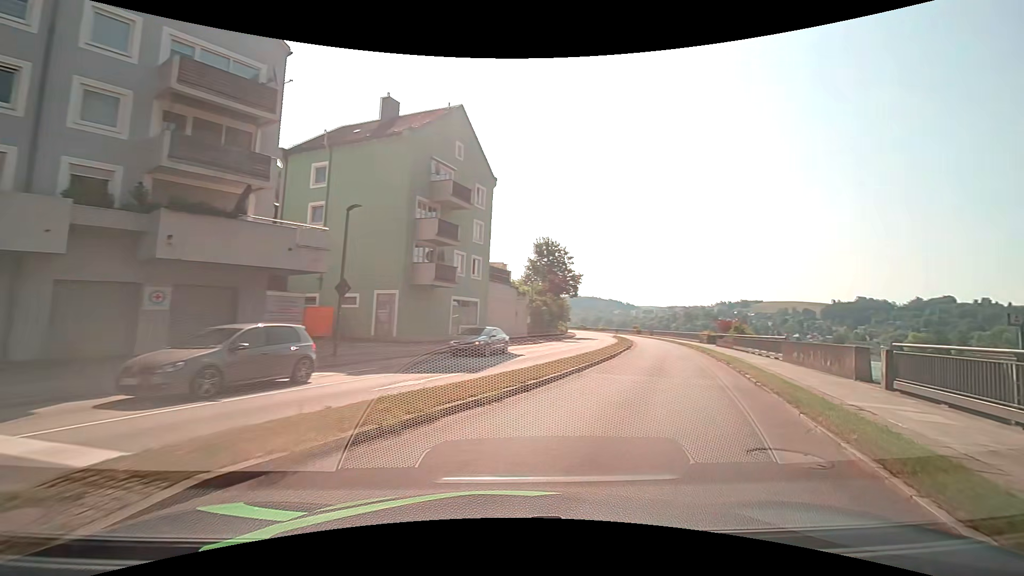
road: primary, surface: asphalt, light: Day
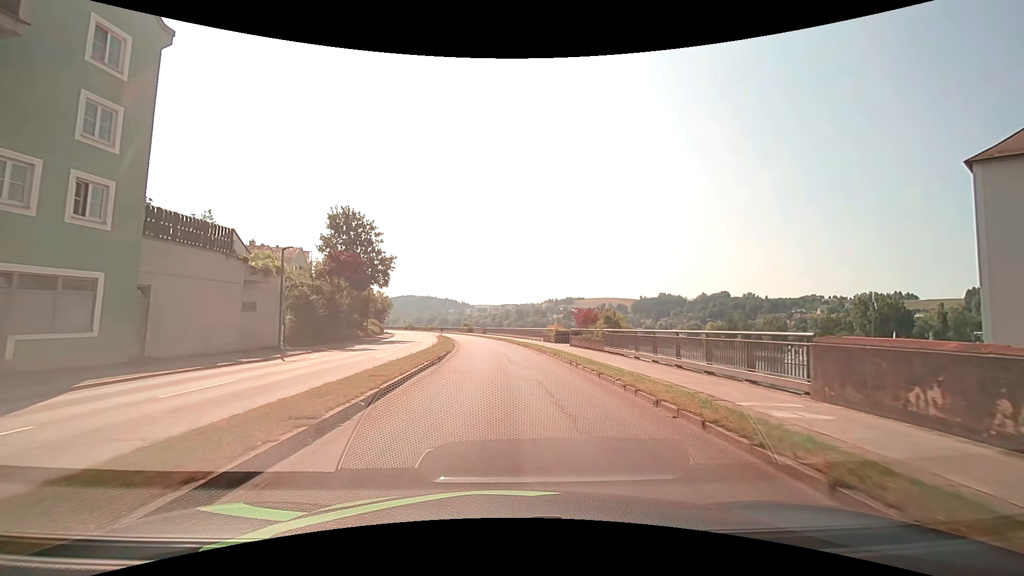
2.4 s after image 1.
(+5.0, +18.3) m; +19°
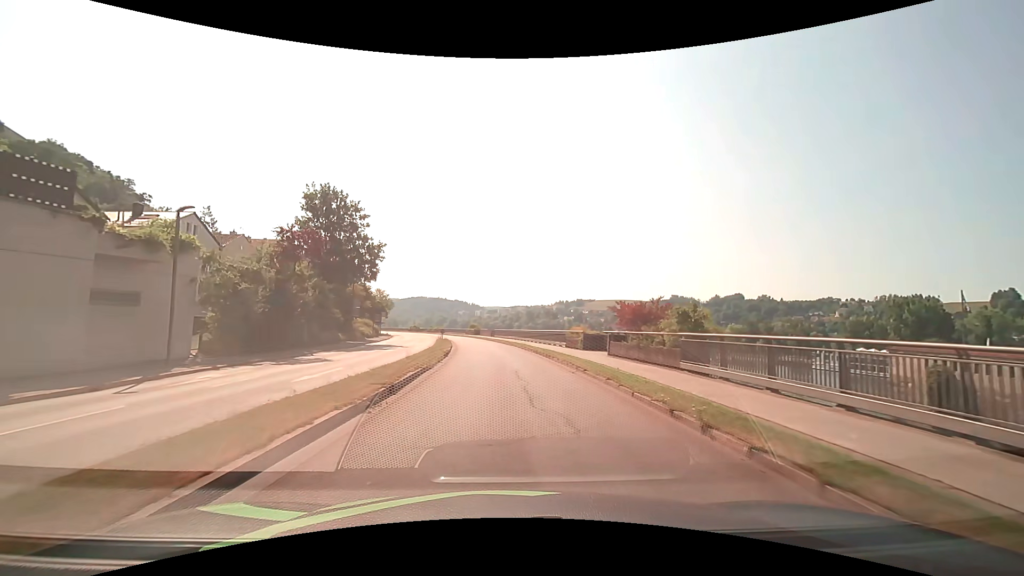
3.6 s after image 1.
(-0.1, +10.3) m; -1°
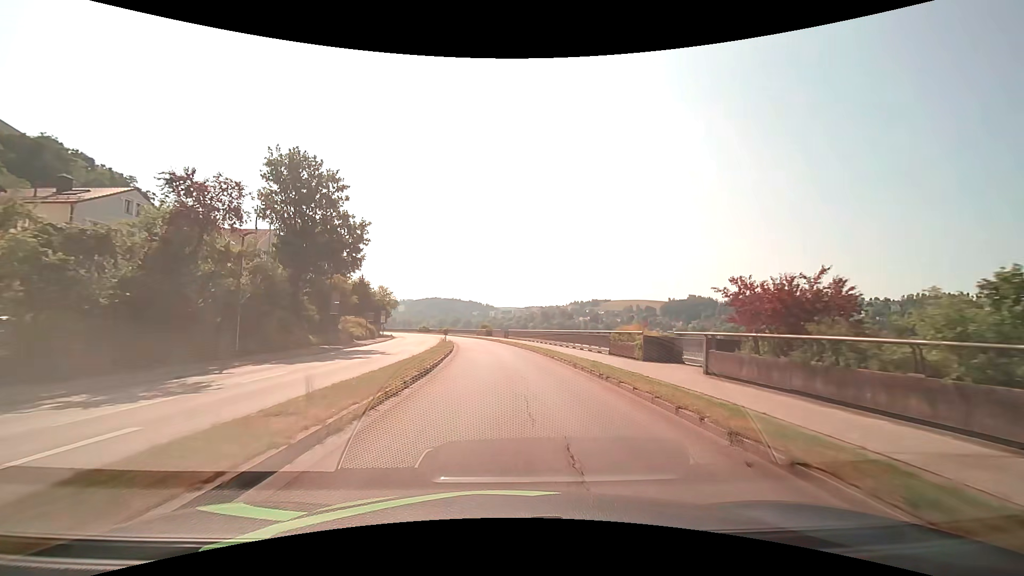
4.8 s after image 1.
(-0.2, +10.9) m; -2°
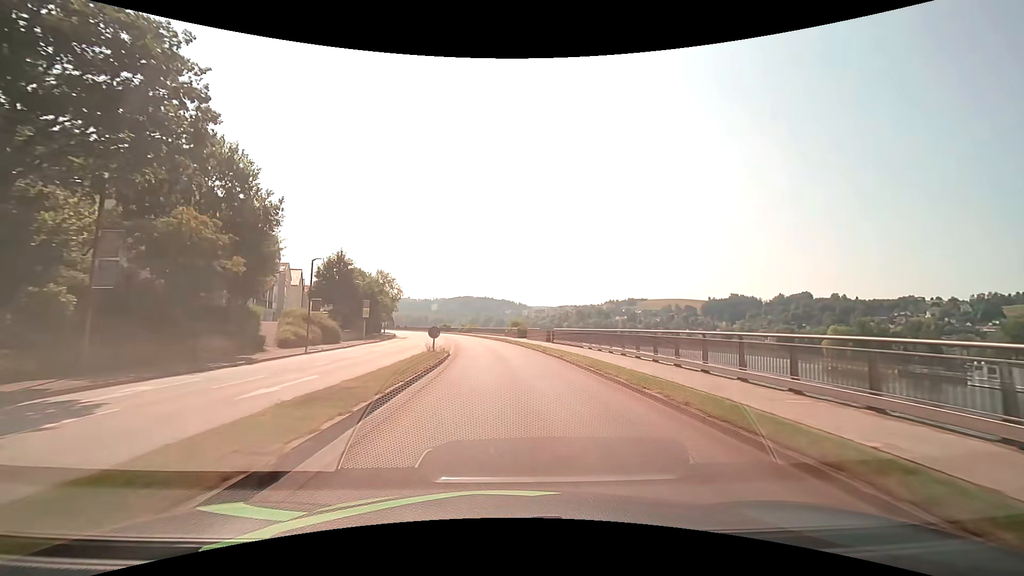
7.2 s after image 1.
(-0.7, +26.5) m; -3°
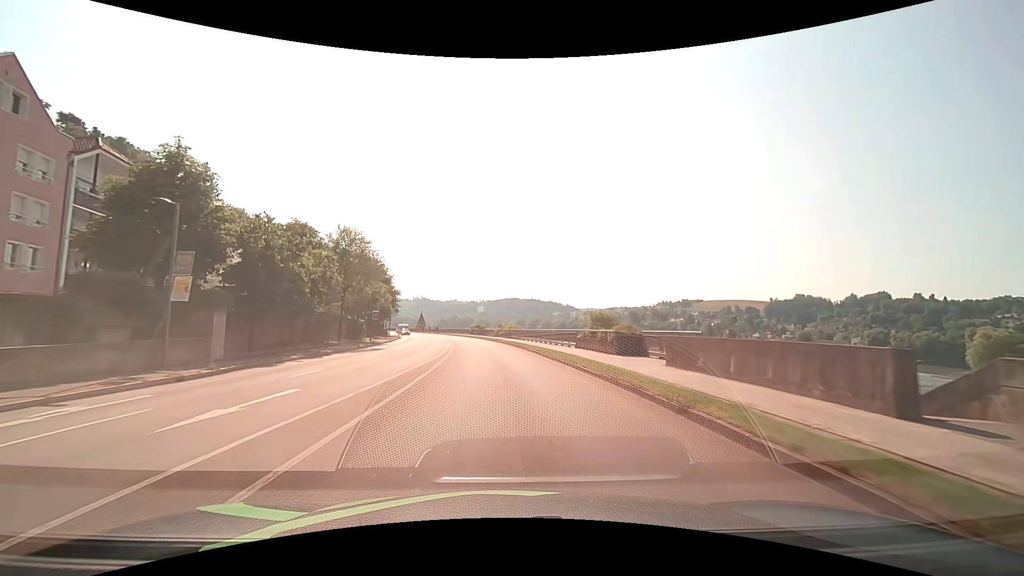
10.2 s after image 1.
(-1.6, +36.4) m; -5°
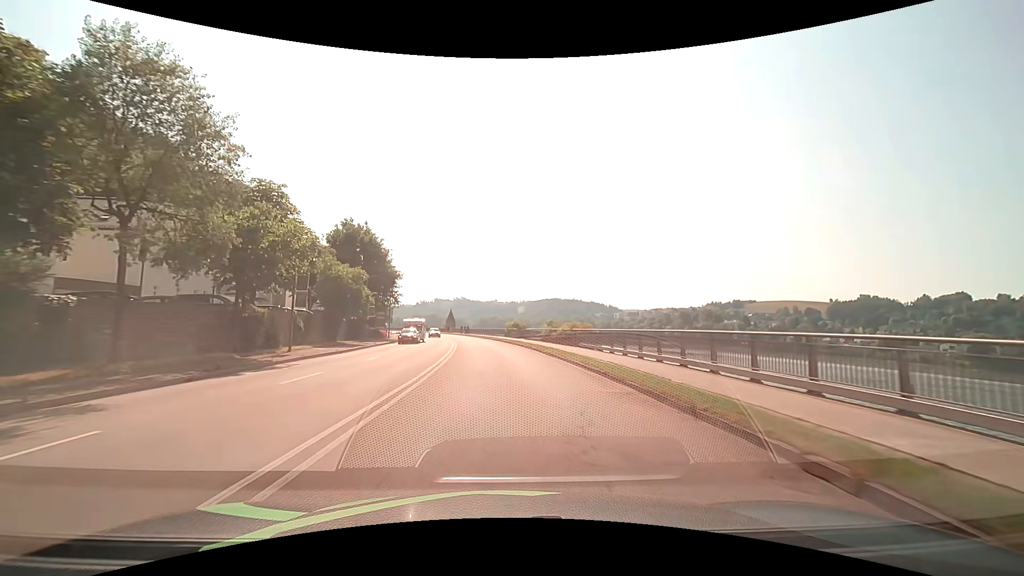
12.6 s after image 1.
(-1.4, +29.9) m; -5°
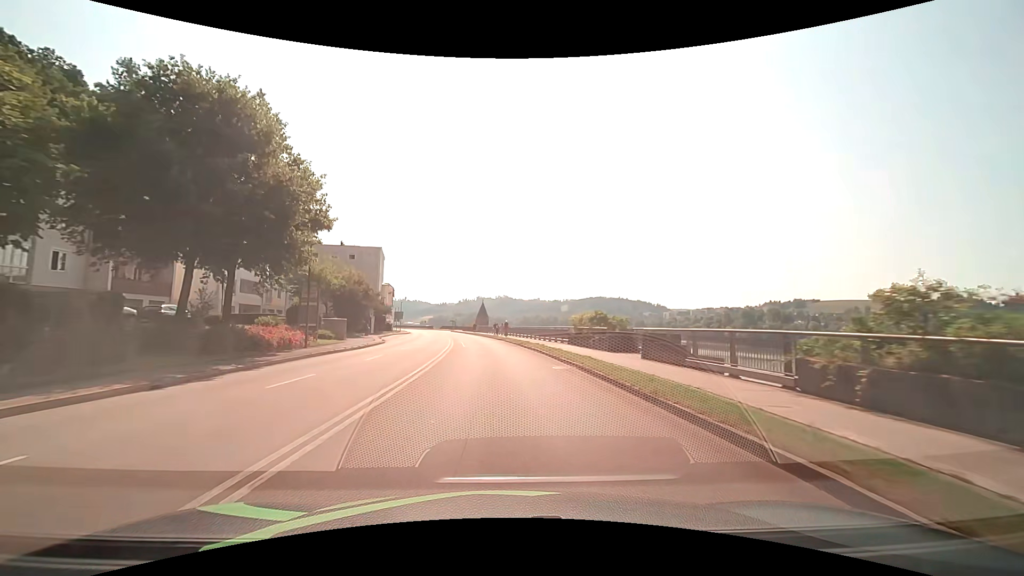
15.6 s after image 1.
(-1.6, +37.8) m; -5°
(0, +10) (-1, +20) (-1, +30) (-2, +40) (-3, +50) (-5, +60) (-6, +70) (-8, +80) (-10, +89) (-12, +99) m
